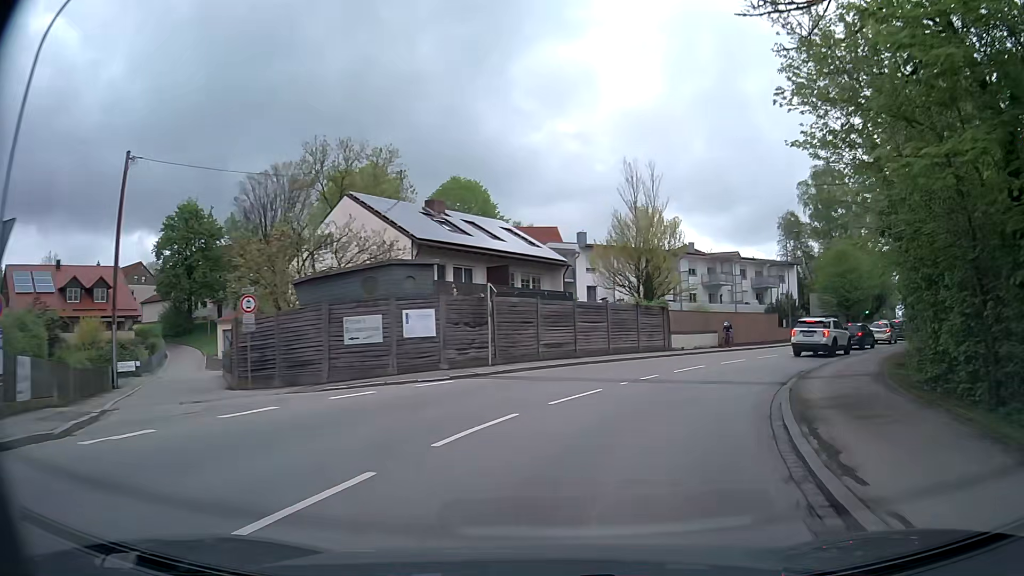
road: secondary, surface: asphalt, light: Day
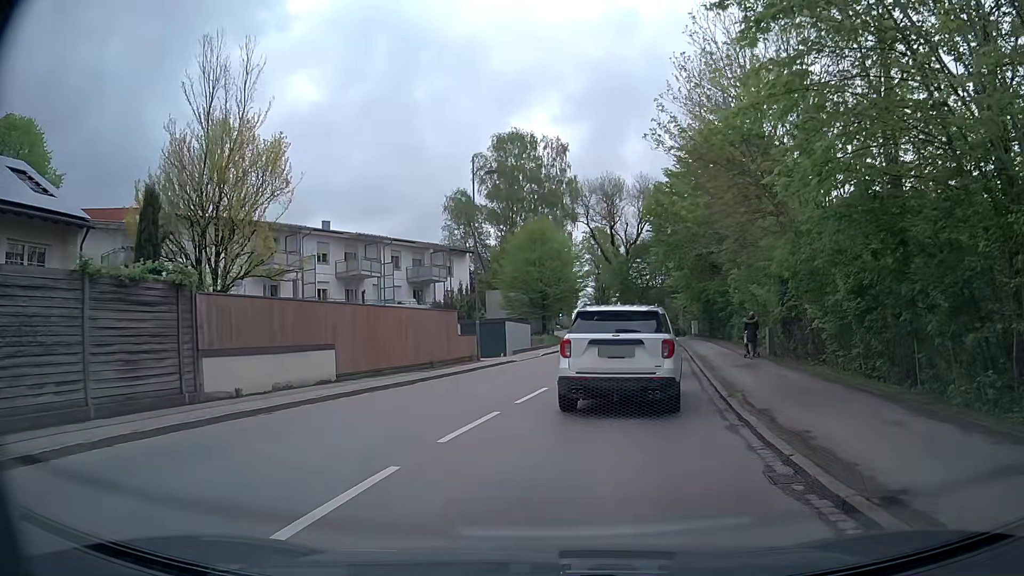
(+5.2, +20.0) m; +30°
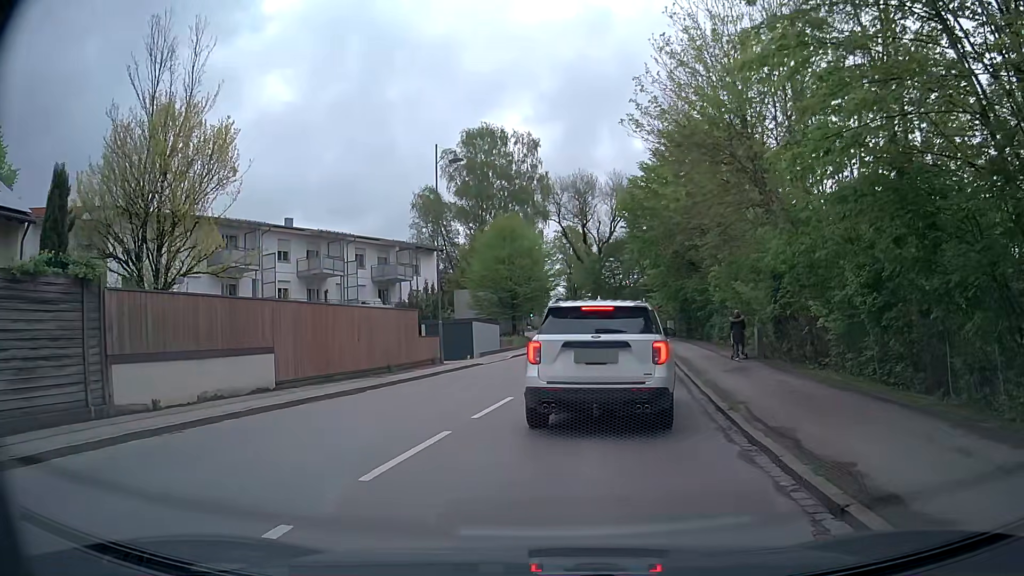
(0.0, +2.0) m; +3°
